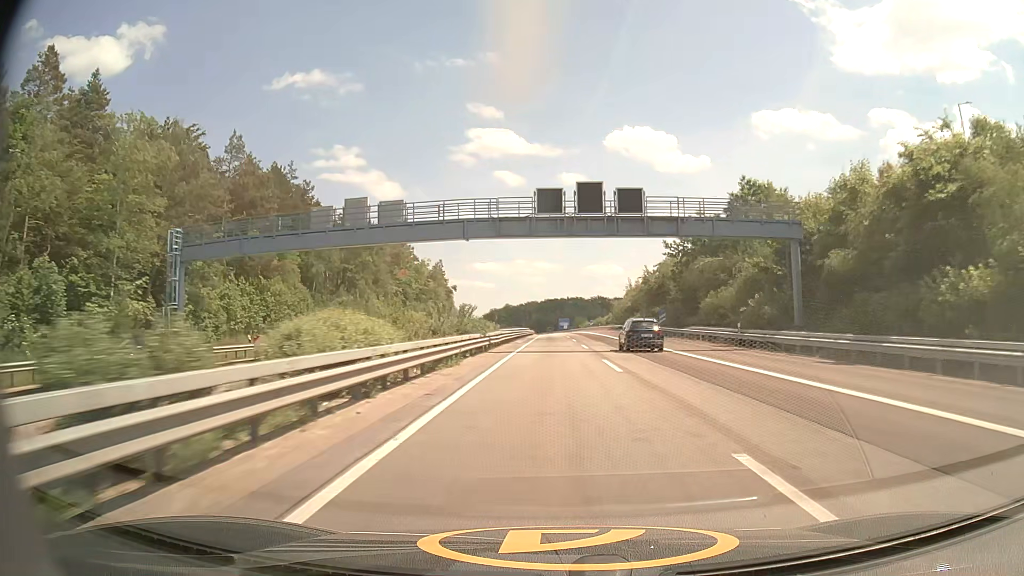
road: motorway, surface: asphalt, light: Day
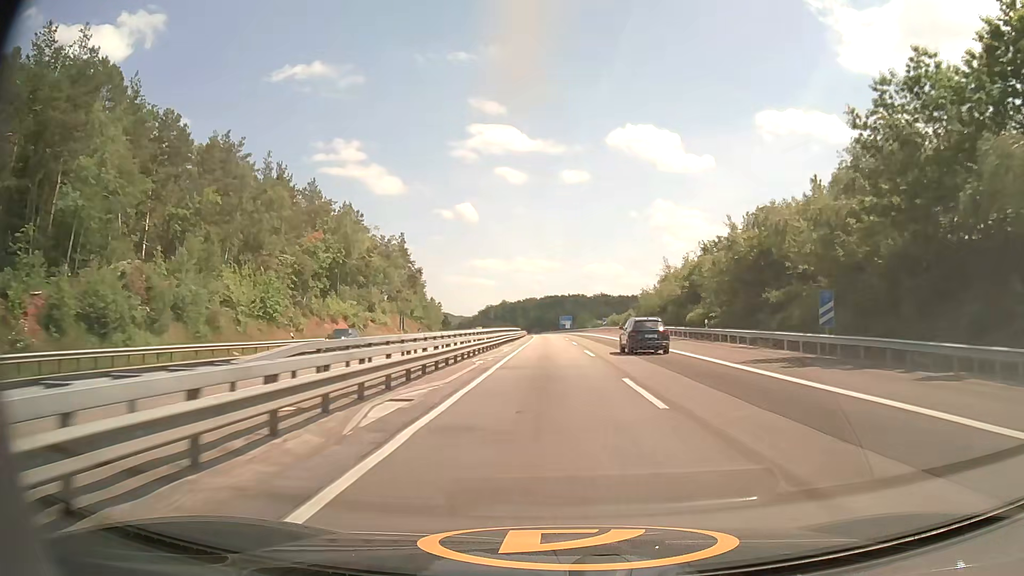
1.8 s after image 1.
(0.0, +43.4) m; 0°
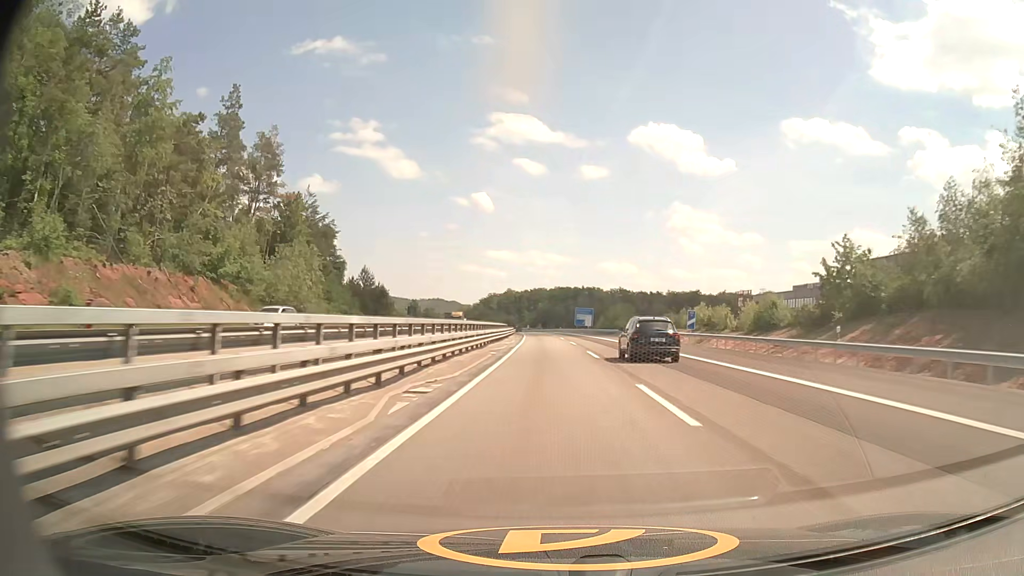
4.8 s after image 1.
(-0.2, +73.3) m; -1°
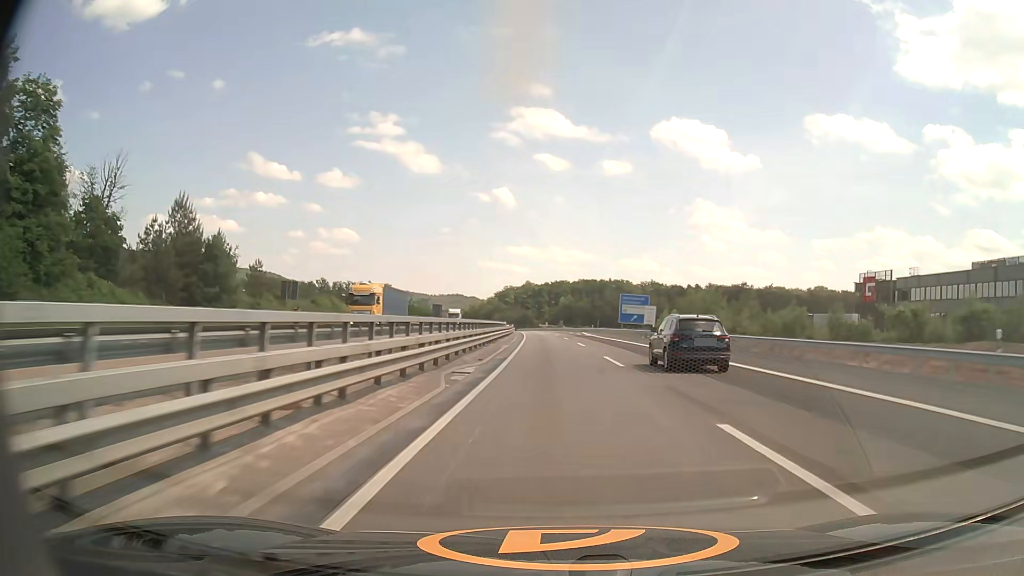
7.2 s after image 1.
(-0.9, +59.3) m; -2°
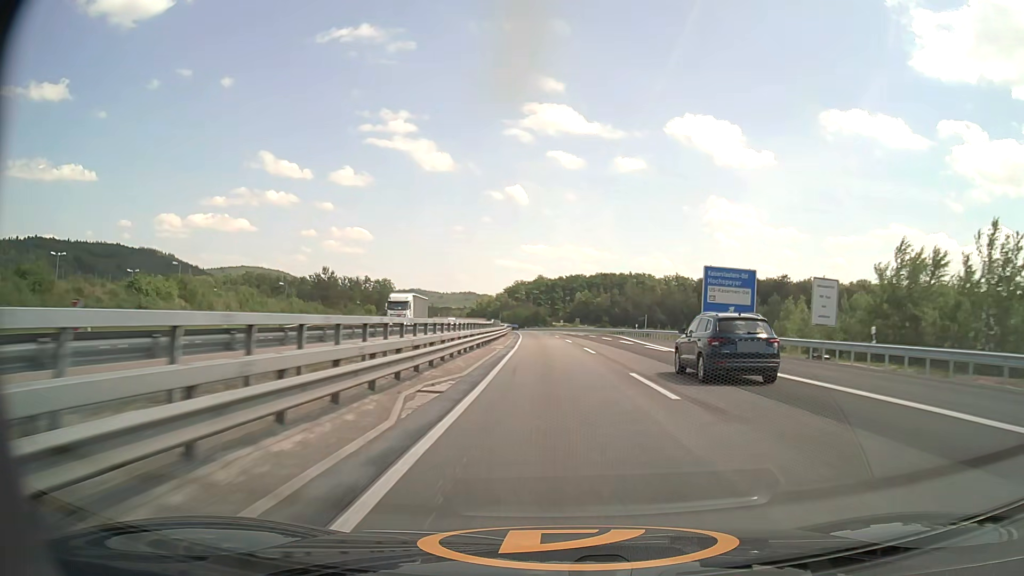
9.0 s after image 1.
(-0.5, +44.4) m; -1°
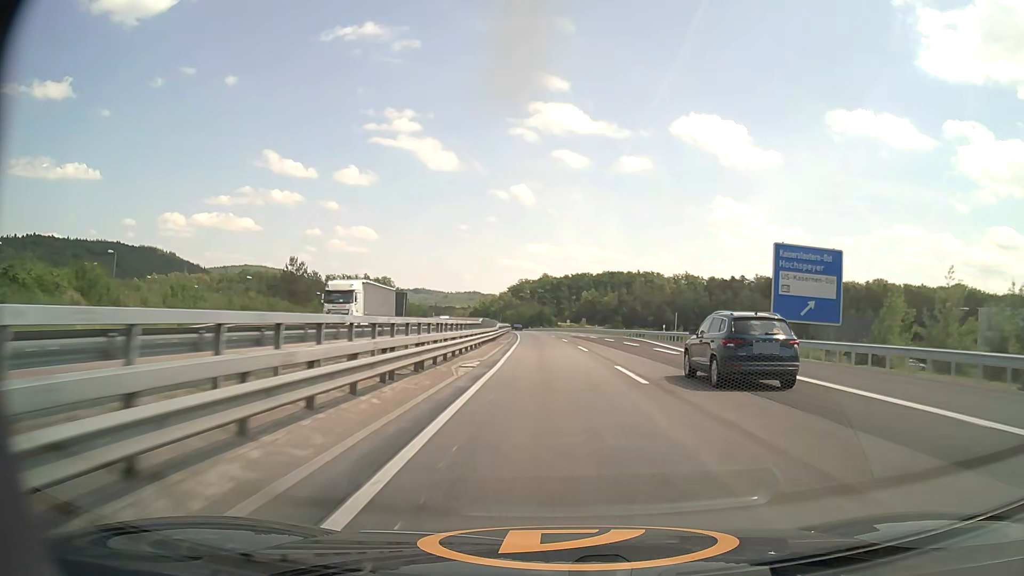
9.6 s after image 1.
(0.0, +14.8) m; 0°
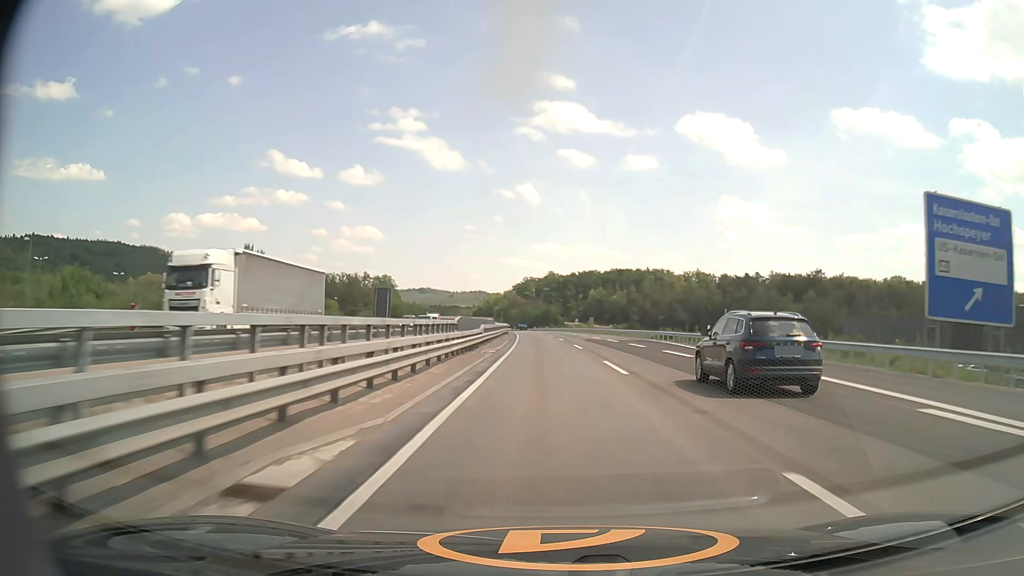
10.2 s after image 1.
(-0.1, +14.8) m; 0°
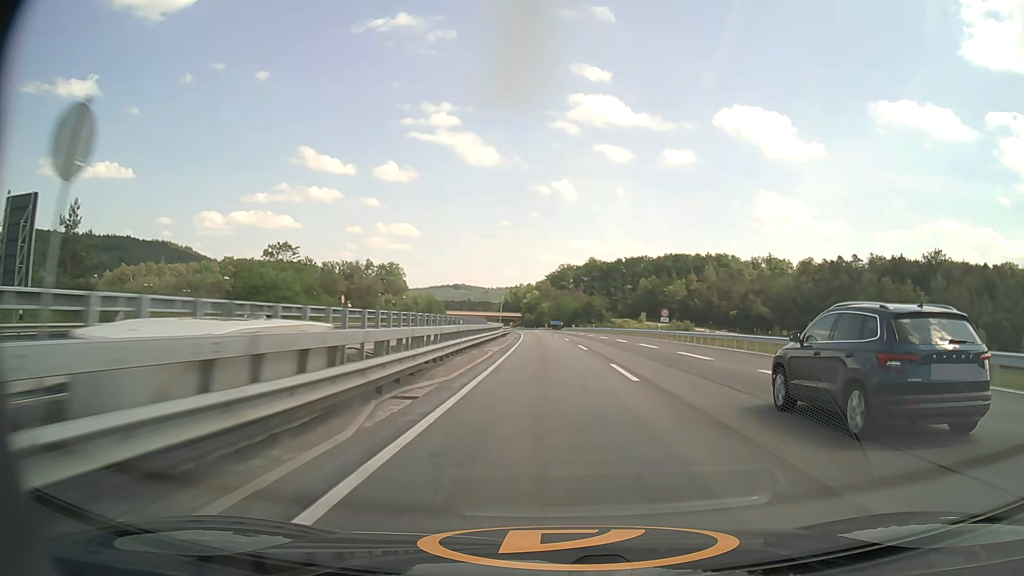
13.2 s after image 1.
(-1.8, +73.4) m; -3°
(0, +10) (0, +20) (0, +30) (-1, +40) (-1, +50) (-1, +60) (-2, +70) (-2, +80) (-3, +90) (-3, +100) m
